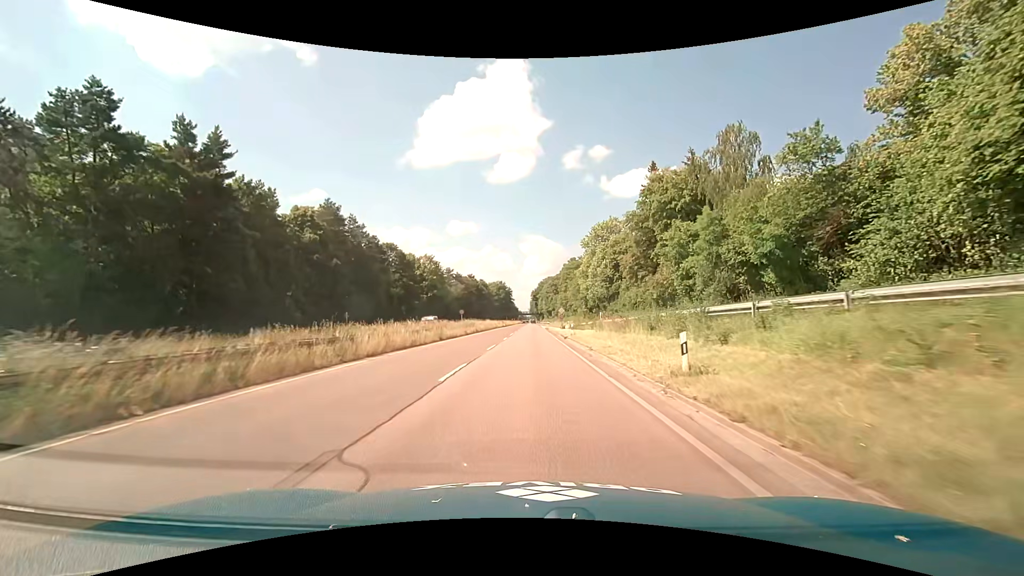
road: trunk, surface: asphalt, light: Day
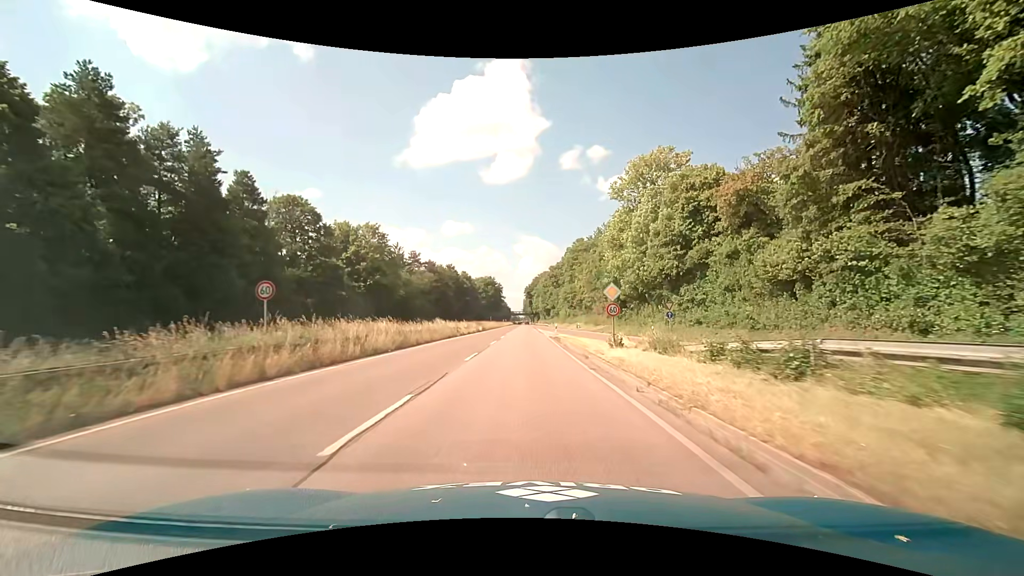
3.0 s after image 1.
(+0.2, +42.3) m; +1°
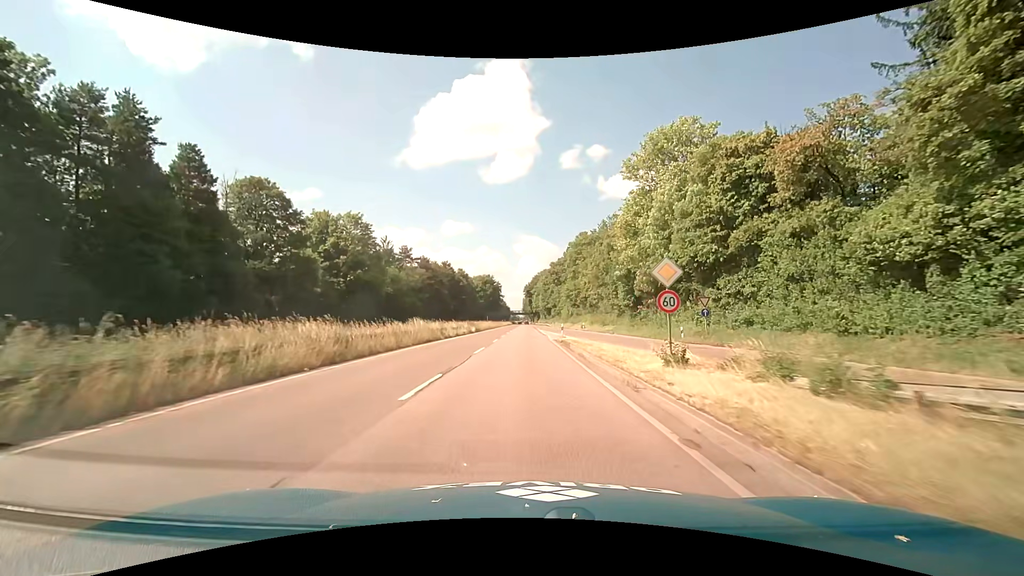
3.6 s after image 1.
(0.0, +8.6) m; 0°
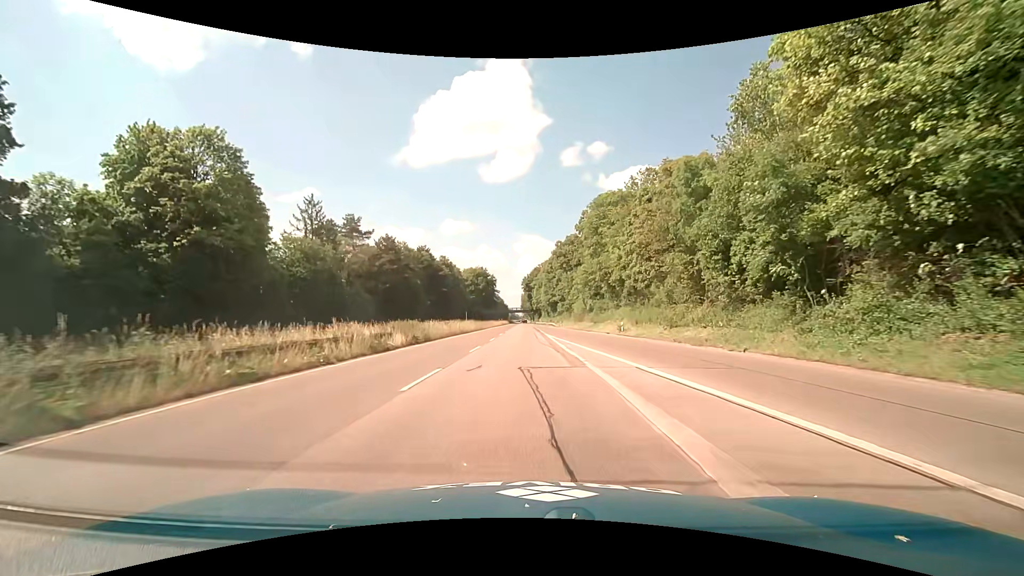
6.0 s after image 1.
(+0.1, +35.0) m; 0°
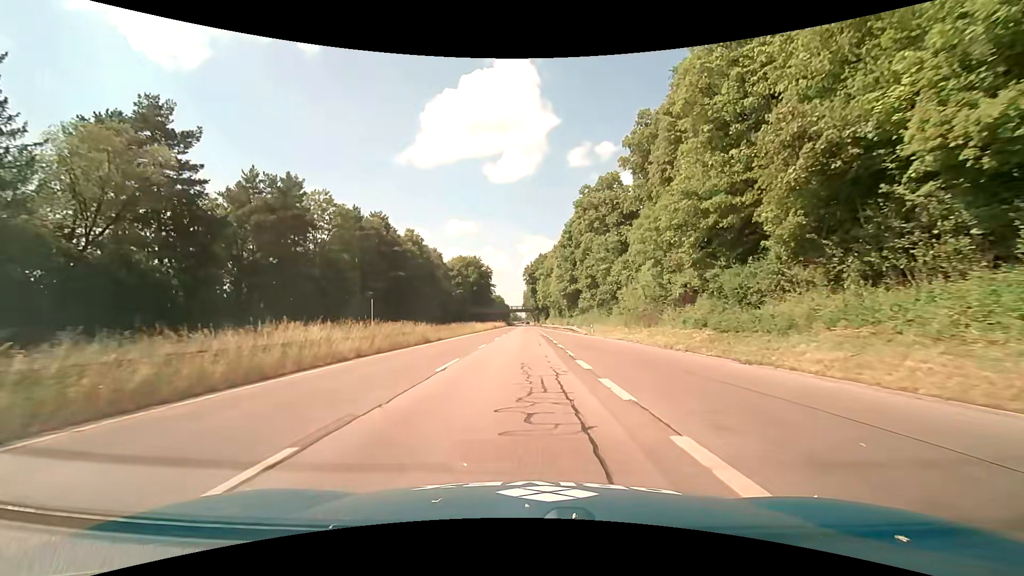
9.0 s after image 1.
(0.0, +44.8) m; 0°
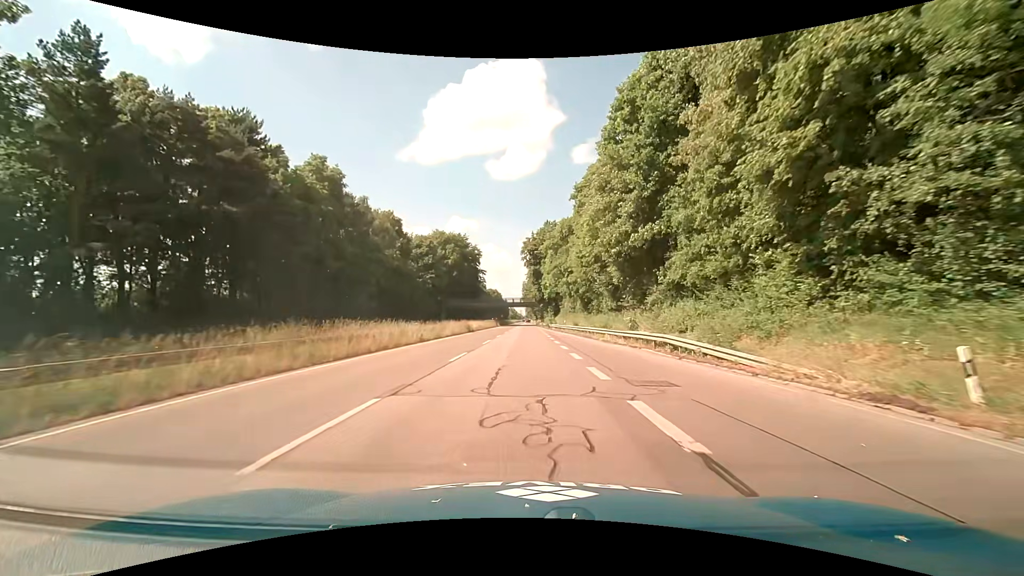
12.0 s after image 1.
(+0.1, +45.7) m; 0°
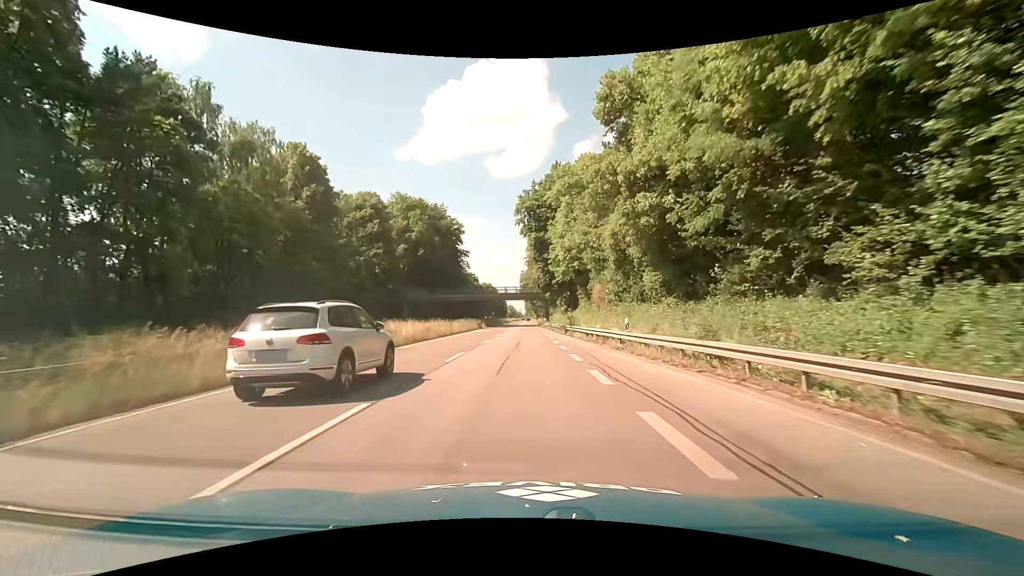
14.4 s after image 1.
(-0.3, +36.7) m; -1°
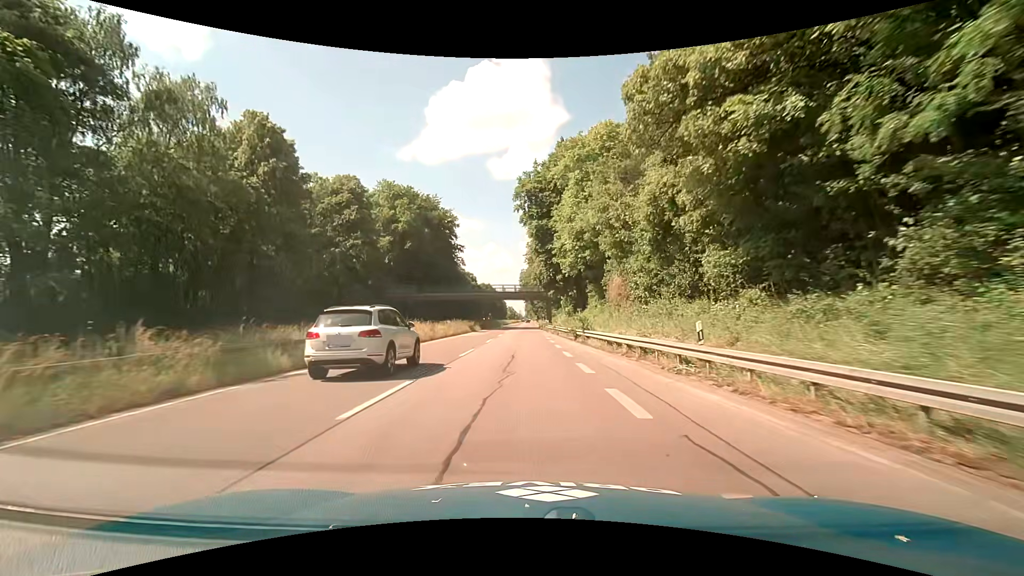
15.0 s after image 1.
(0.0, +8.9) m; 0°
(0, +10) (0, +20) (0, +30) (0, +40) (0, +50) (0, +60) (0, +70) (0, +80) (0, +90) (0, +100) m
